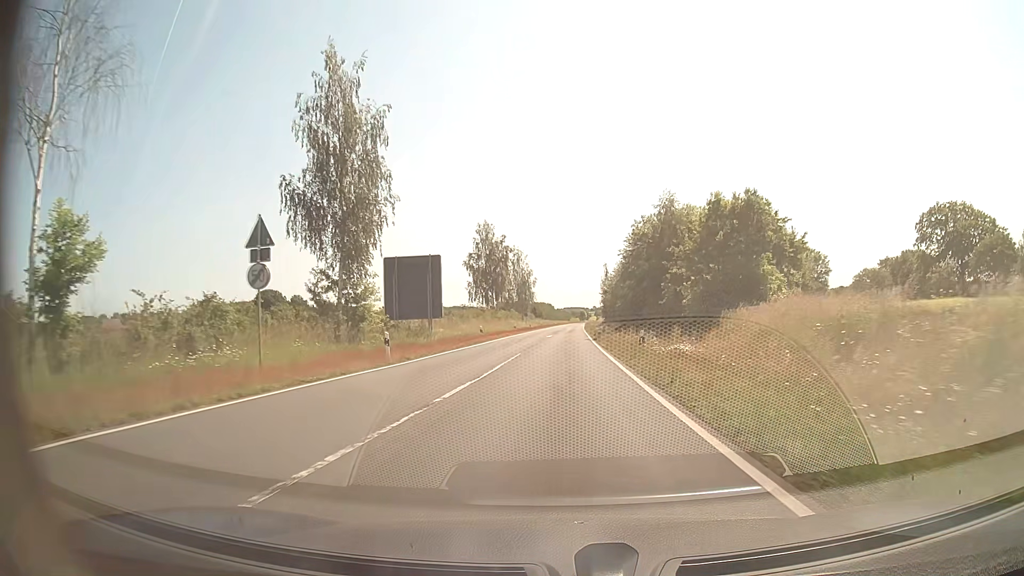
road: secondary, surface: asphalt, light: Day
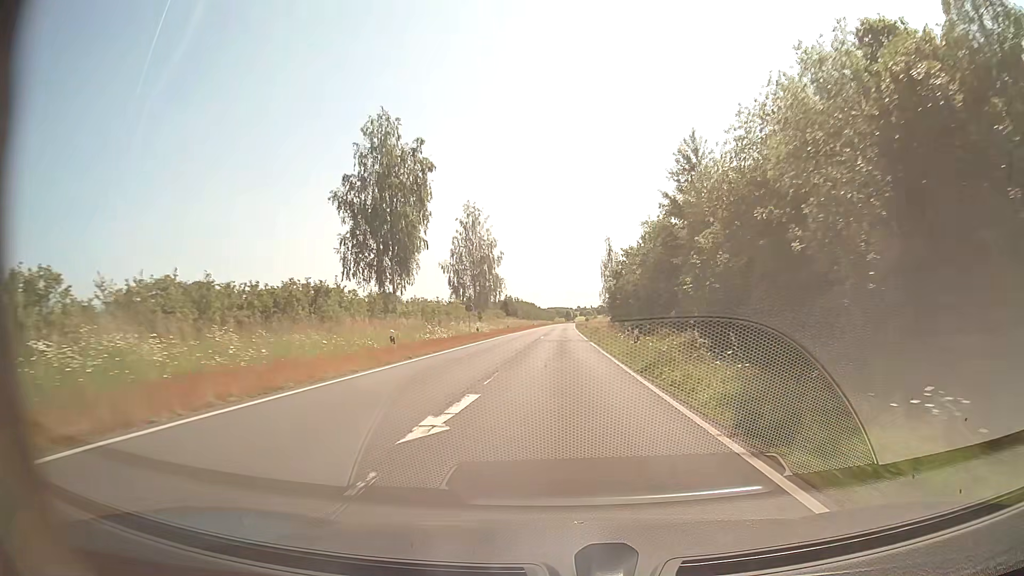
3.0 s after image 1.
(+0.6, +49.8) m; +1°
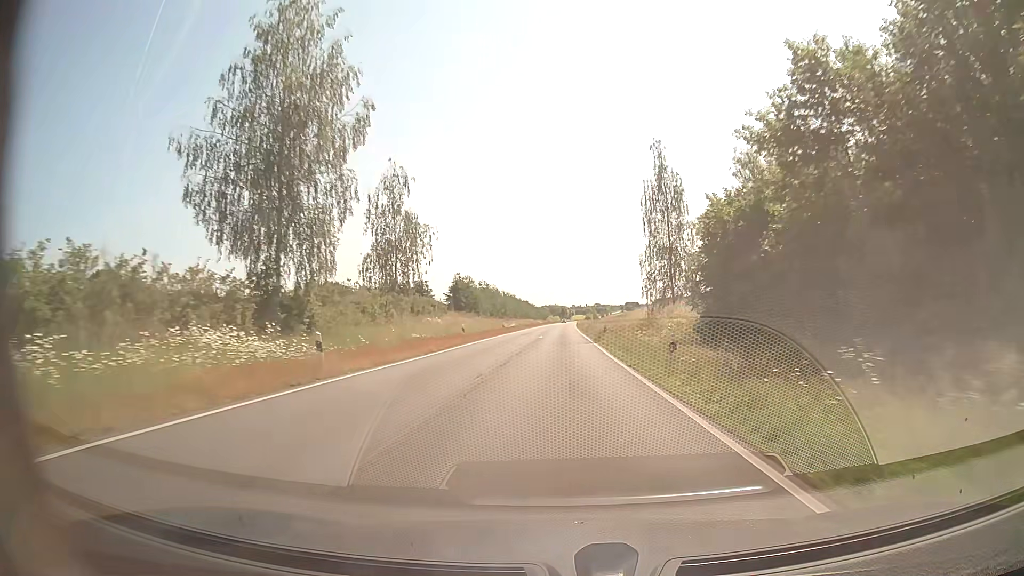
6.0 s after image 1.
(+0.4, +57.8) m; +1°
(0, +10) (0, +20) (0, +30) (0, +40) (0, +50) (0, +60) (0, +70) (0, +80) (0, +90) (+1, +100) m
